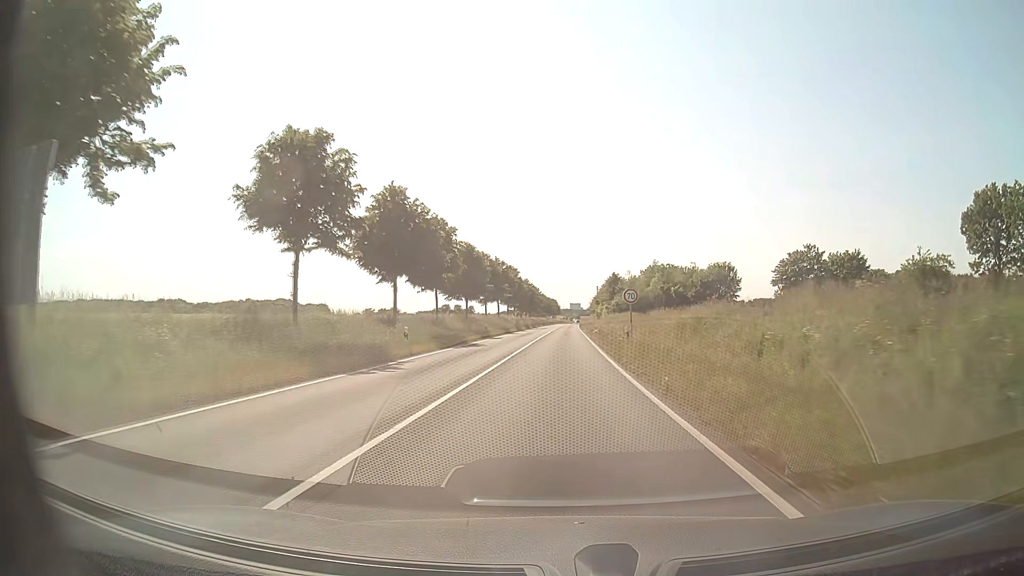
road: secondary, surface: asphalt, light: Day
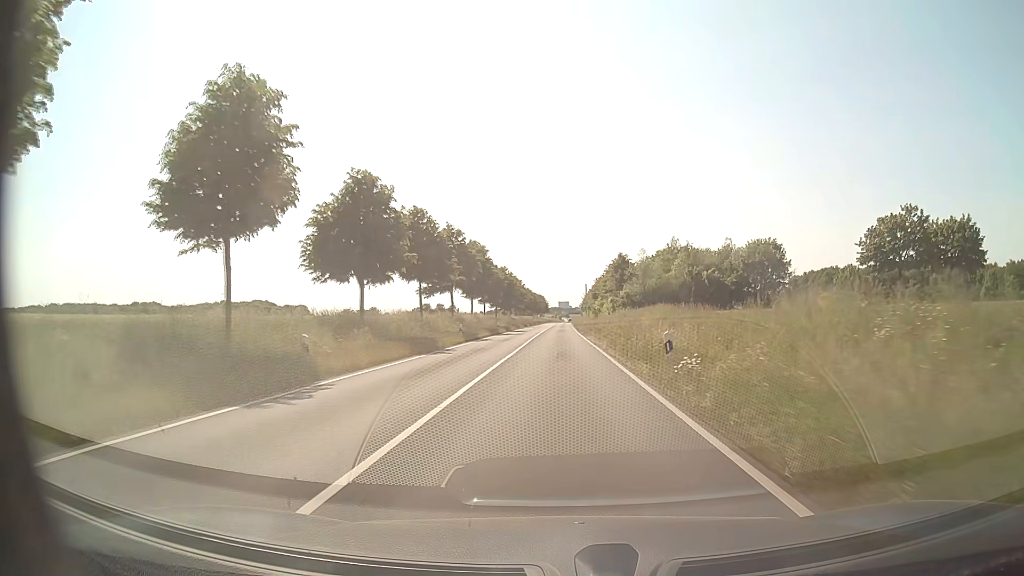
(+0.3, +35.4) m; +1°
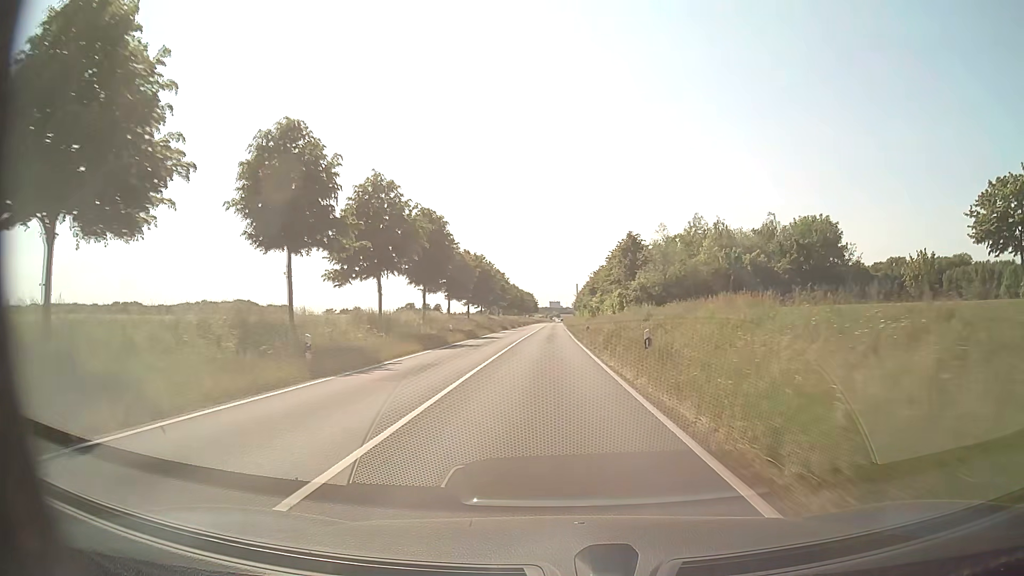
(+0.2, +23.9) m; +1°
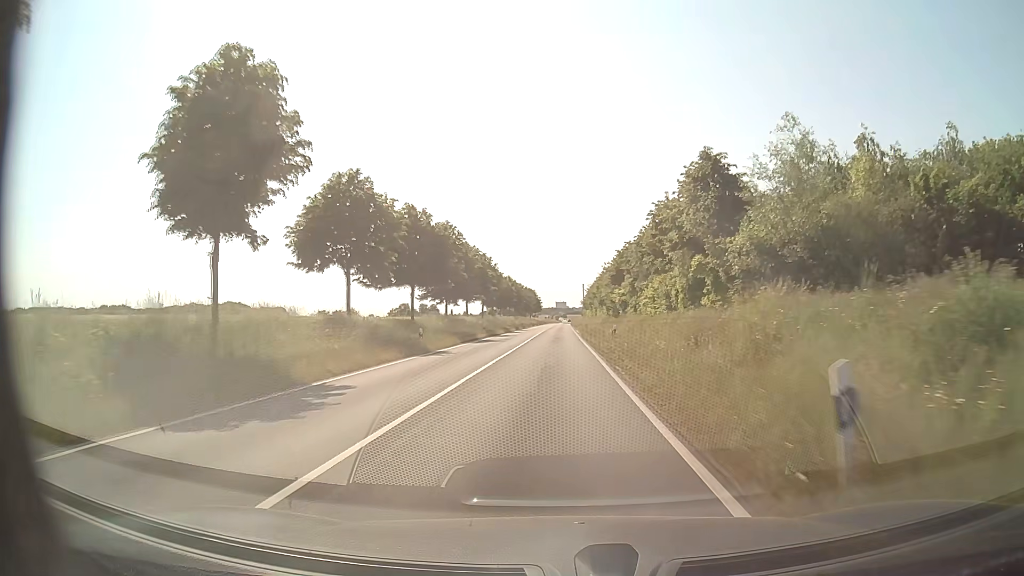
(-0.2, +36.4) m; 0°
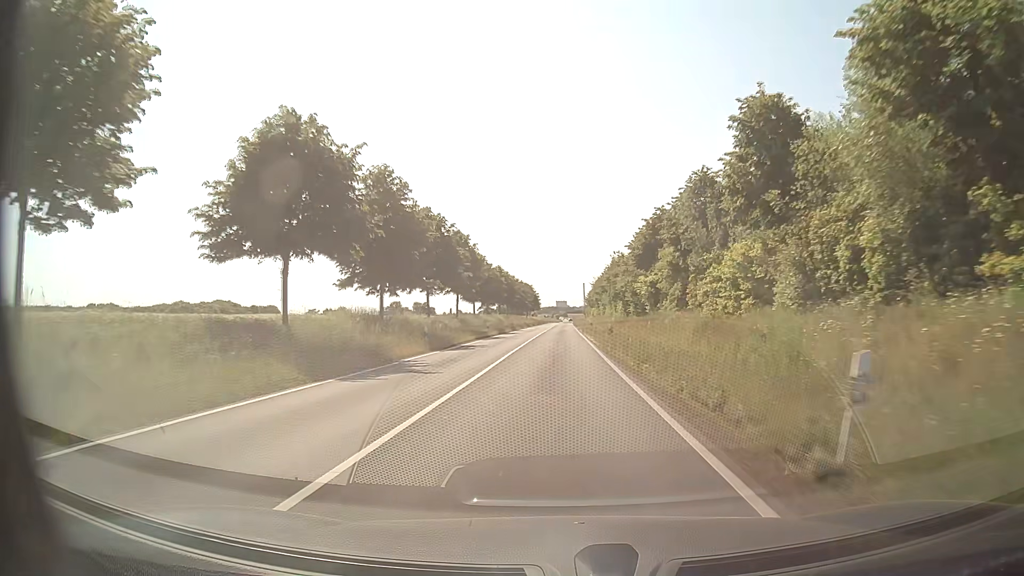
(-0.1, +24.7) m; 0°
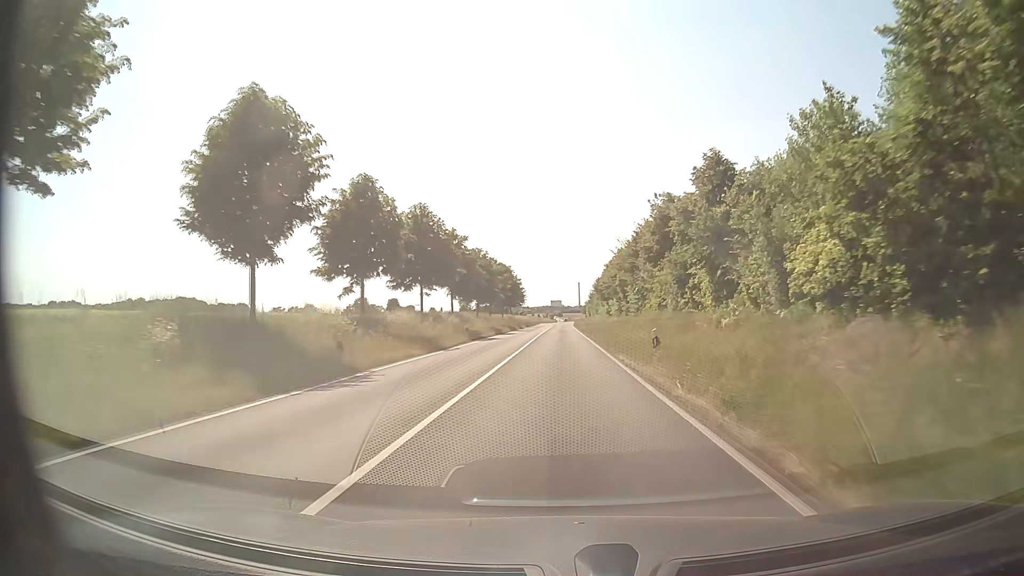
(+0.2, +62.9) m; 0°
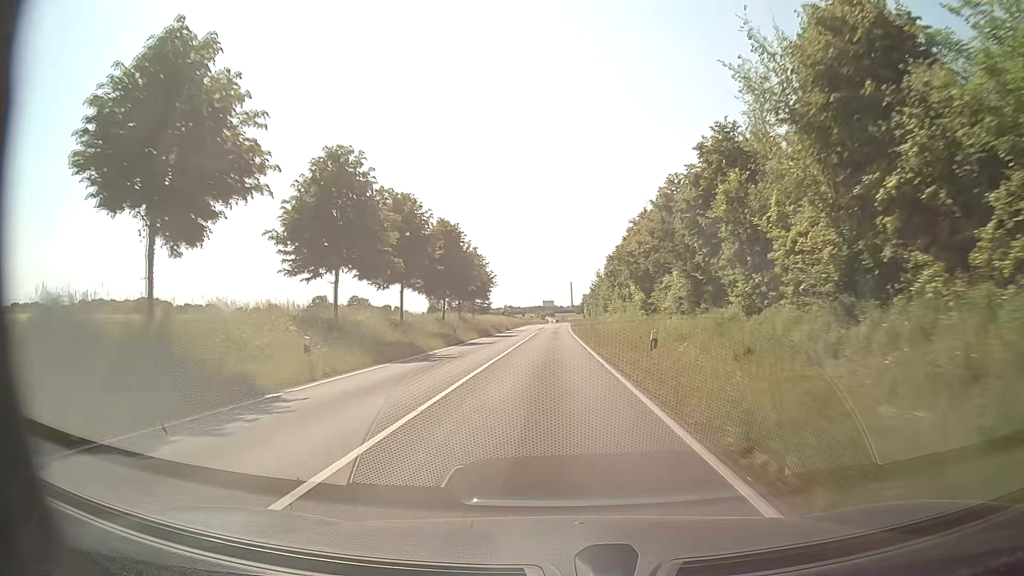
(+0.7, +51.6) m; +1°
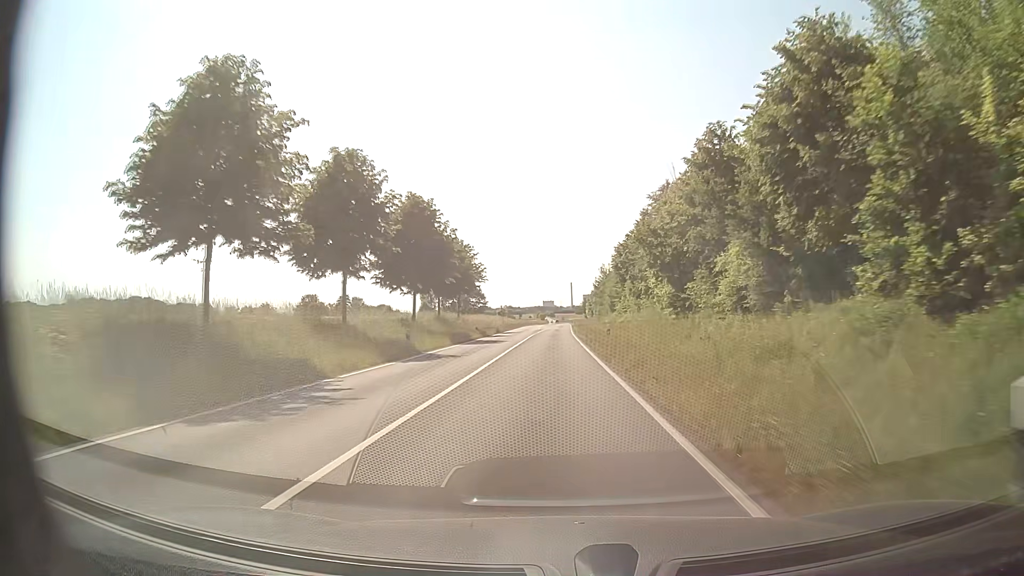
(0.0, +13.0) m; 0°
(0, +10) (0, +20) (0, +30) (0, +40) (0, +50) (0, +60) (0, +70) (0, +80) (0, +90) (0, +100) m
